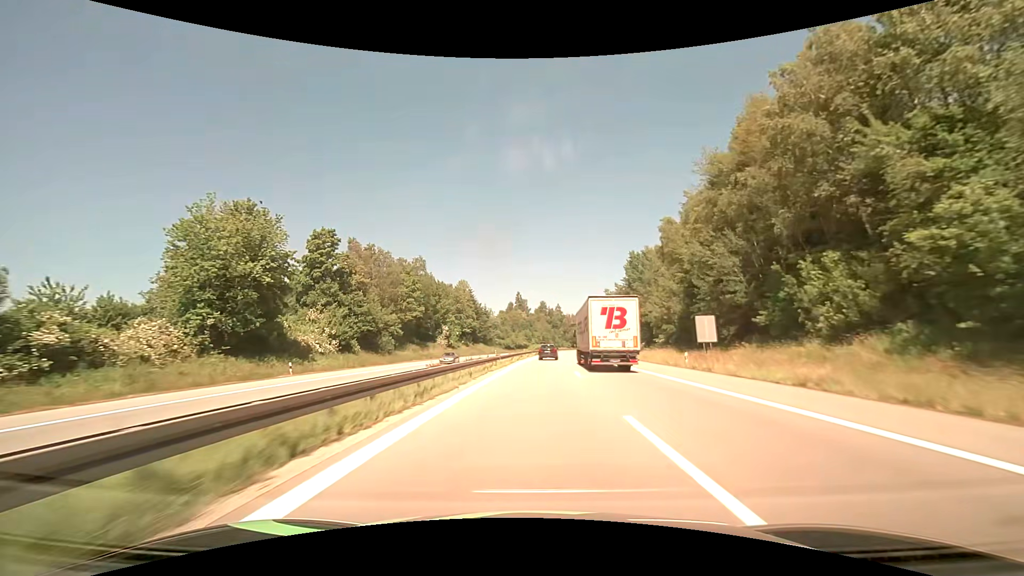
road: motorway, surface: asphalt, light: Day
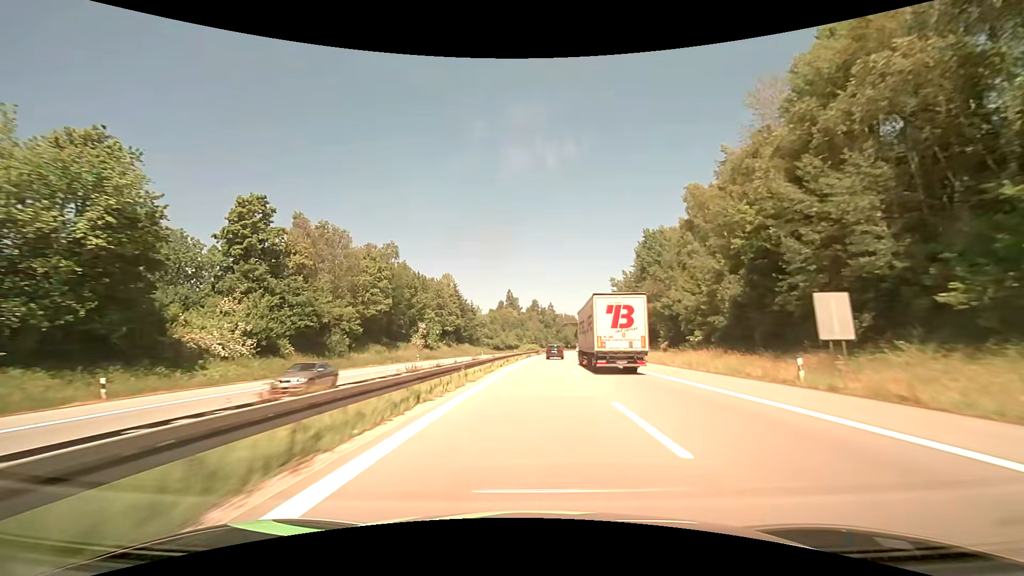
(+0.2, +15.6) m; +1°
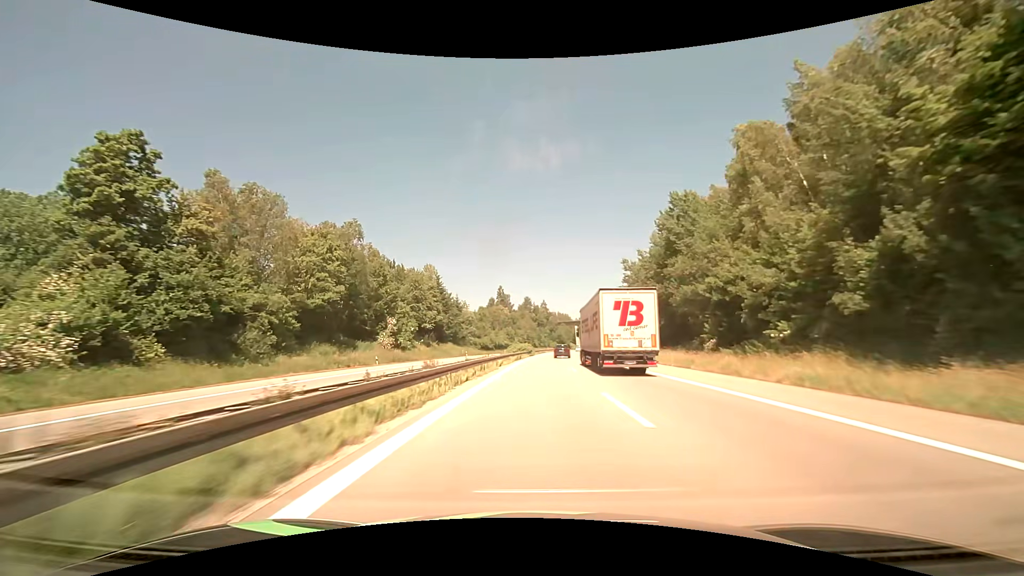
(+0.1, +15.9) m; +1°
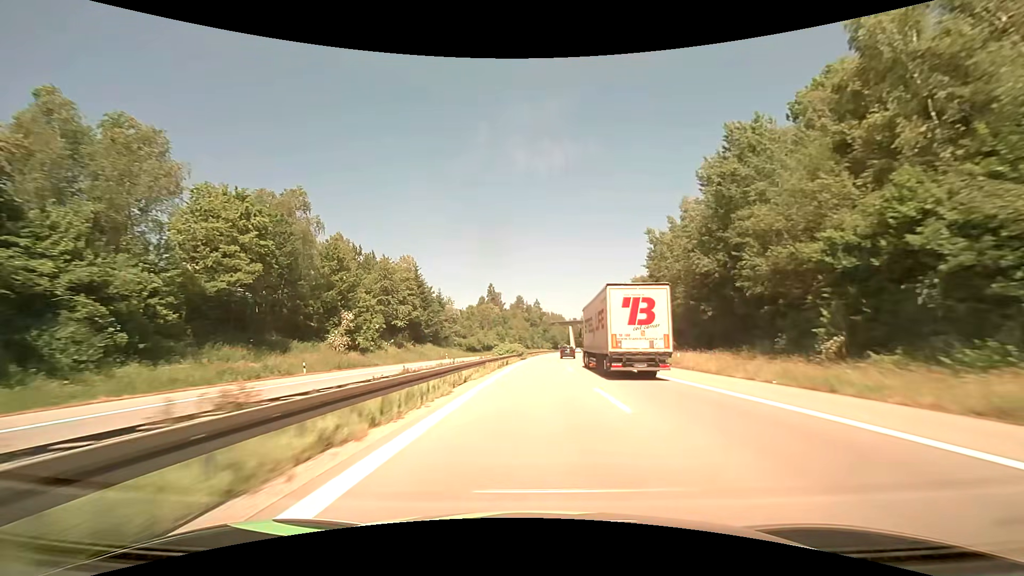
(+0.1, +16.1) m; +1°
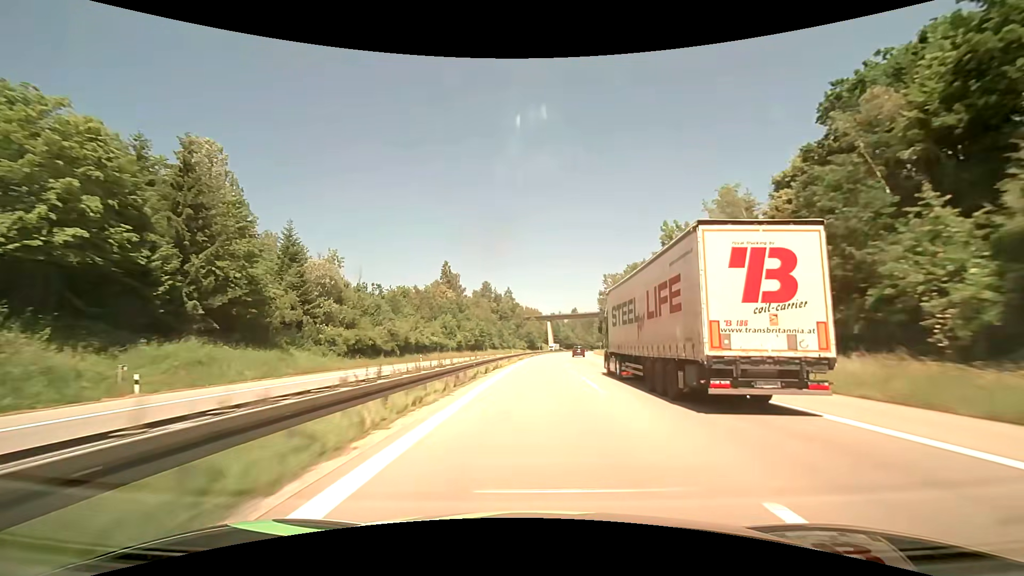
(+1.7, +66.9) m; +3°
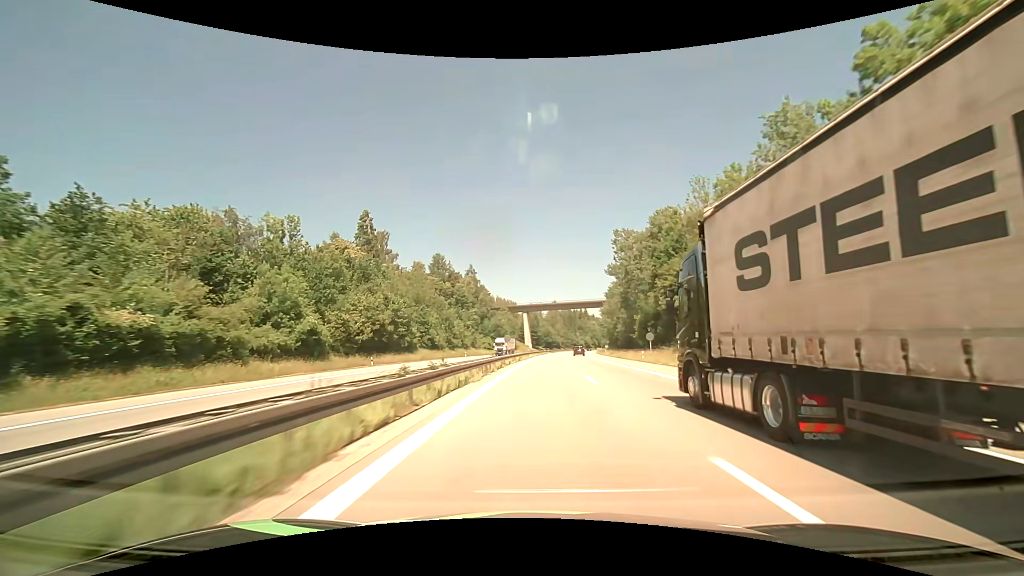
(+1.8, +70.7) m; +3°
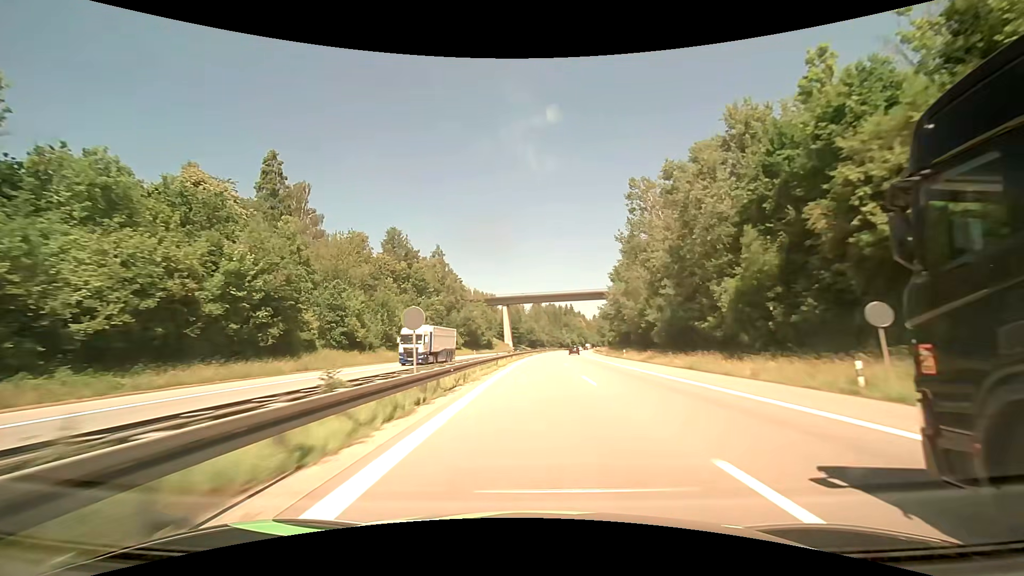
(+0.6, +36.6) m; +2°
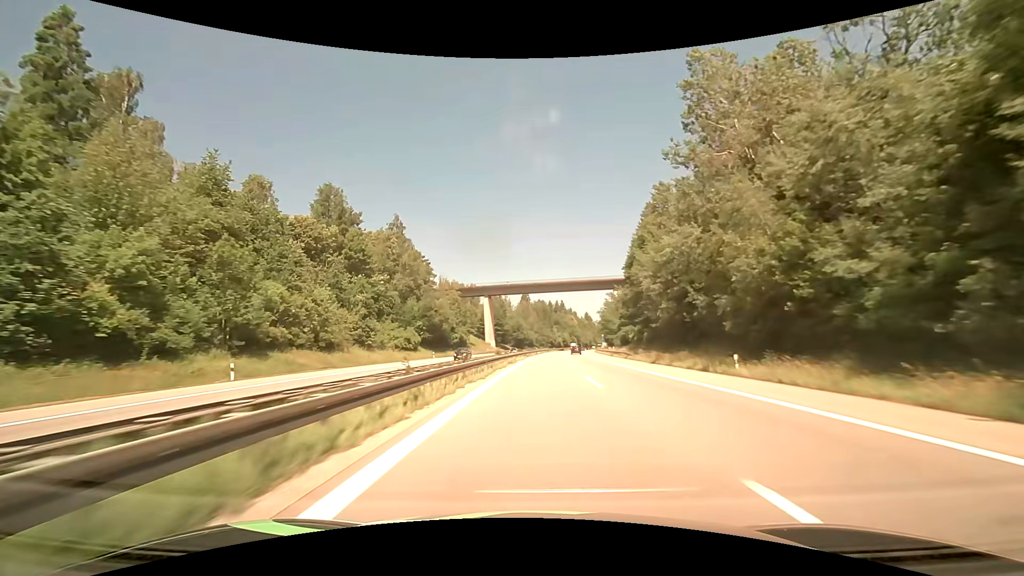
(+0.4, +37.0) m; +1°
(0, +10) (0, +20) (0, +30) (+1, +40) (+1, +50) (+2, +60) (+2, +70) (+3, +80) (+4, +90) (+4, +100) m
